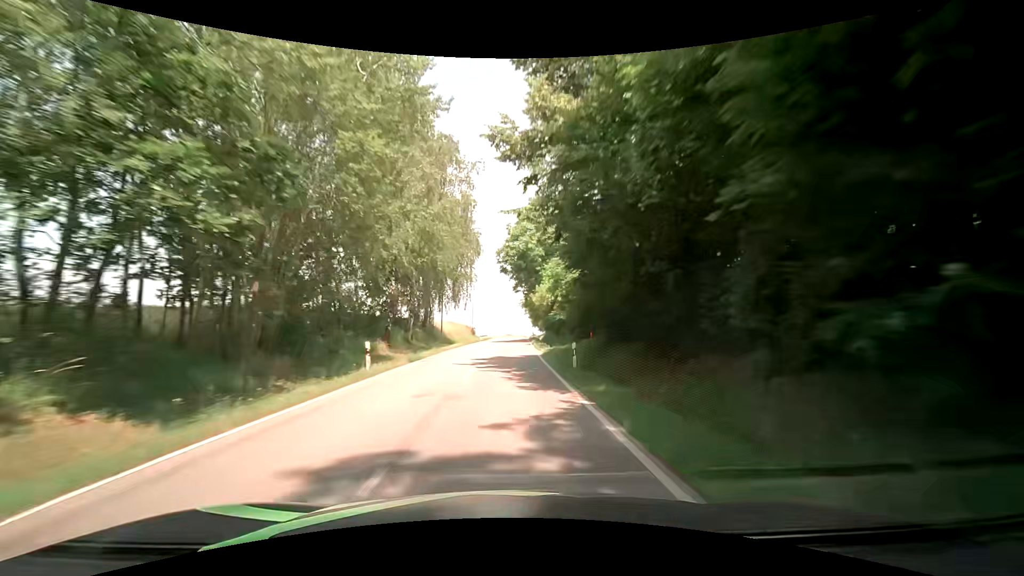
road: tertiary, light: Day
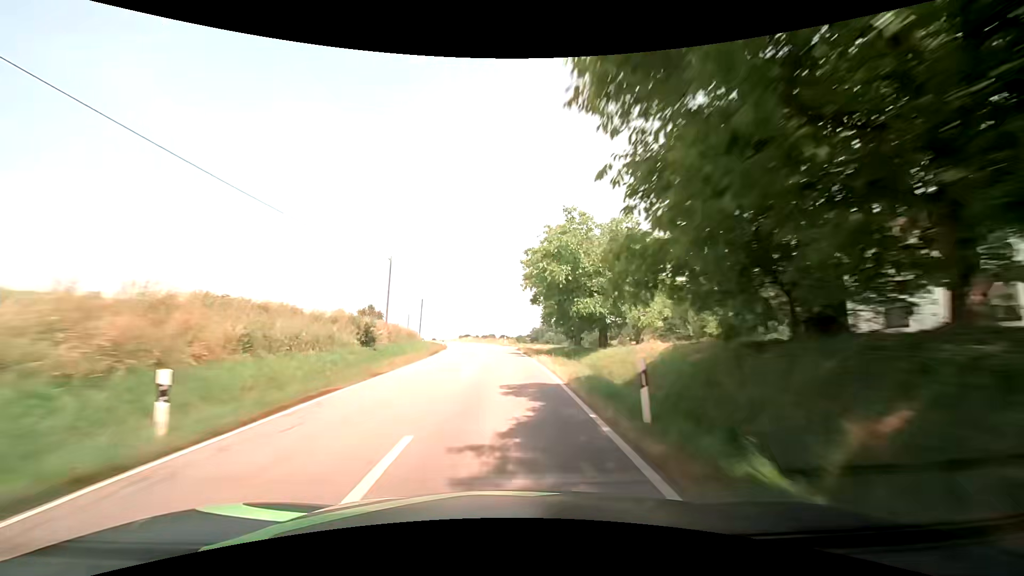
(+1.2, +59.1) m; +2°
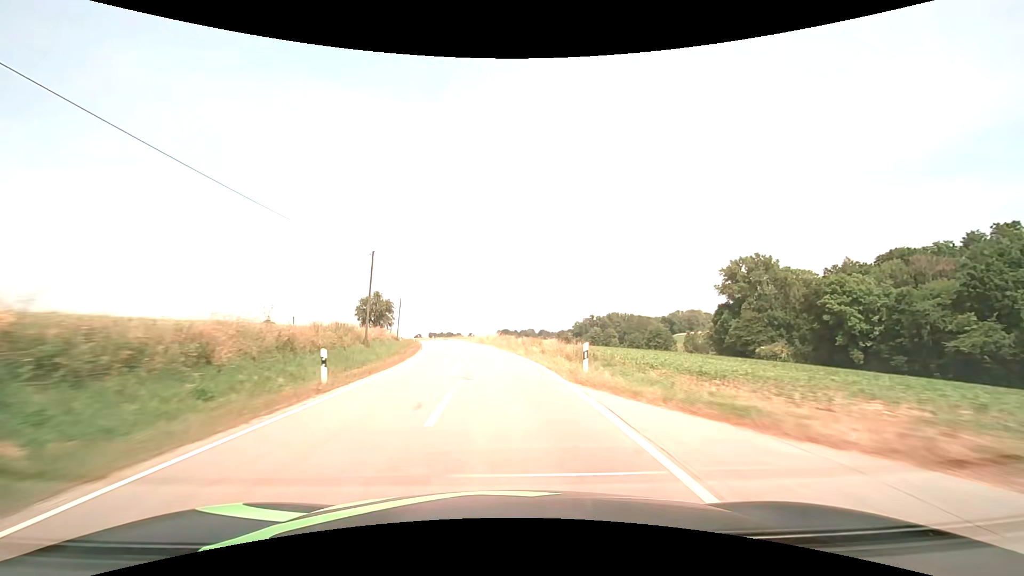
(-1.1, +43.7) m; -4°
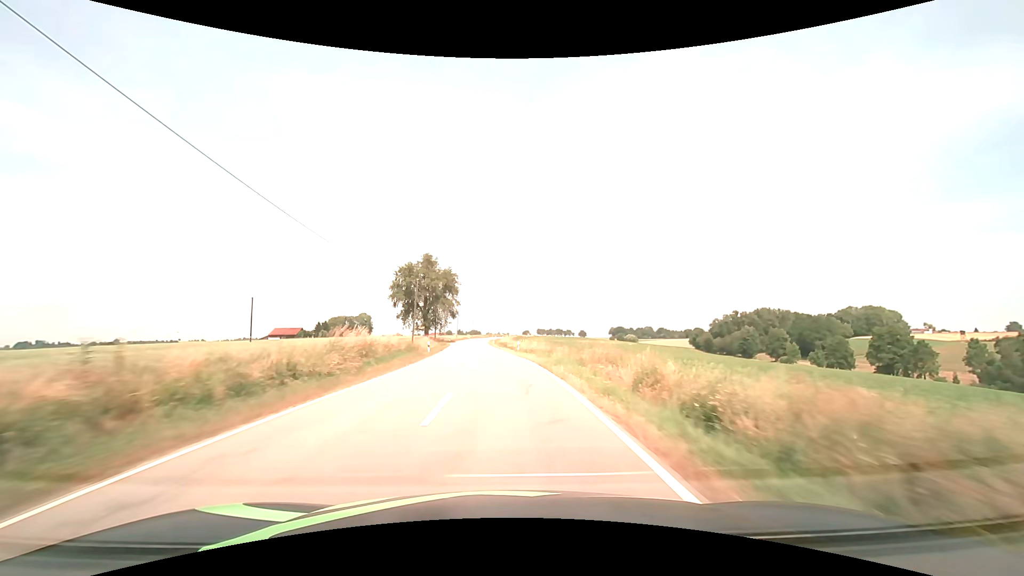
(-8.7, +72.0) m; -13°
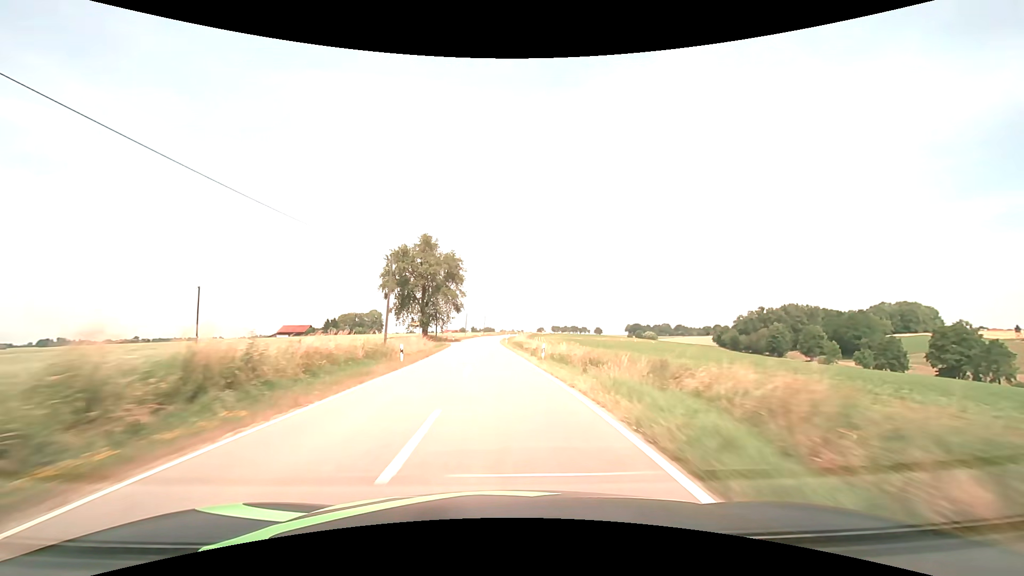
(-0.2, +14.7) m; -2°
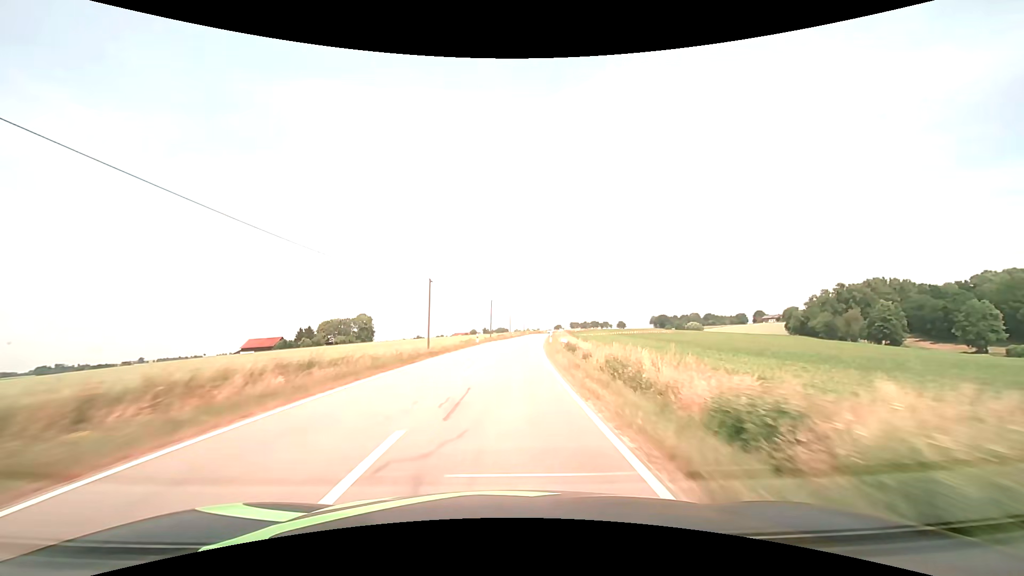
(-2.6, +74.7) m; -2°
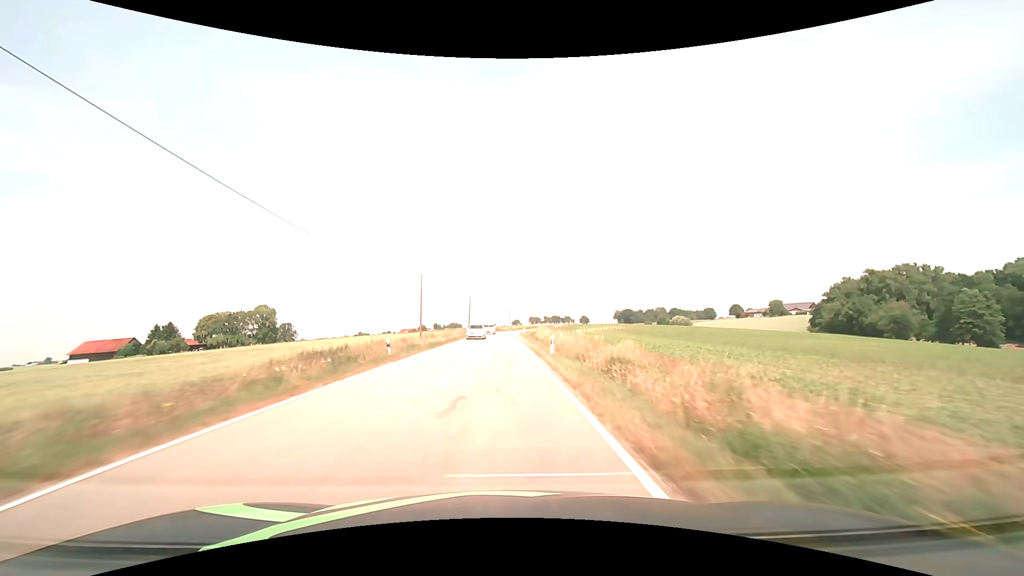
(+4.4, +75.3) m; +5°
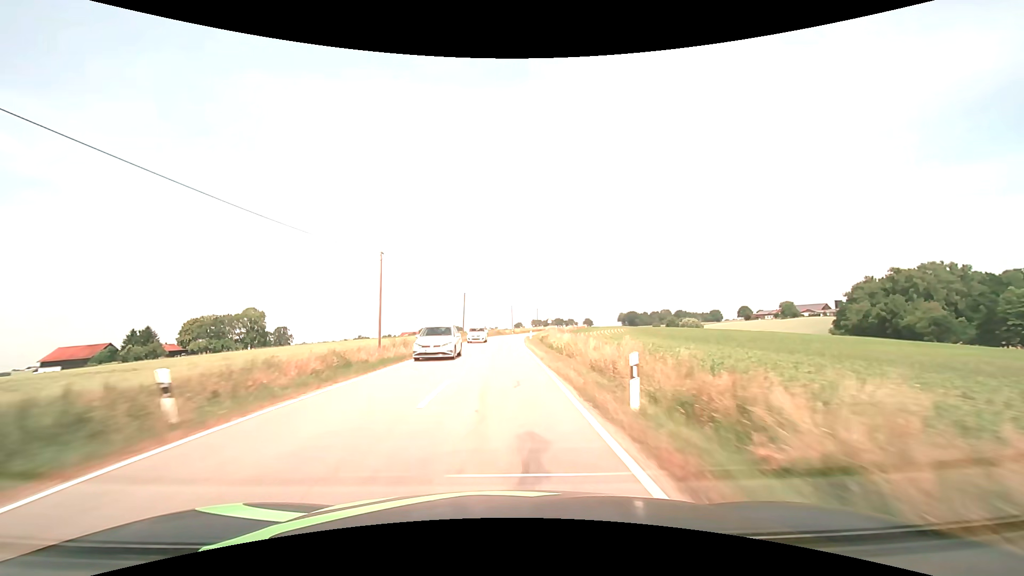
(0.0, +14.5) m; 0°
(0, +10) (0, +20) (0, +30) (0, +40) (0, +50) (0, +60) (+1, +70) (+2, +80) (+3, +90) (+4, +100) m
